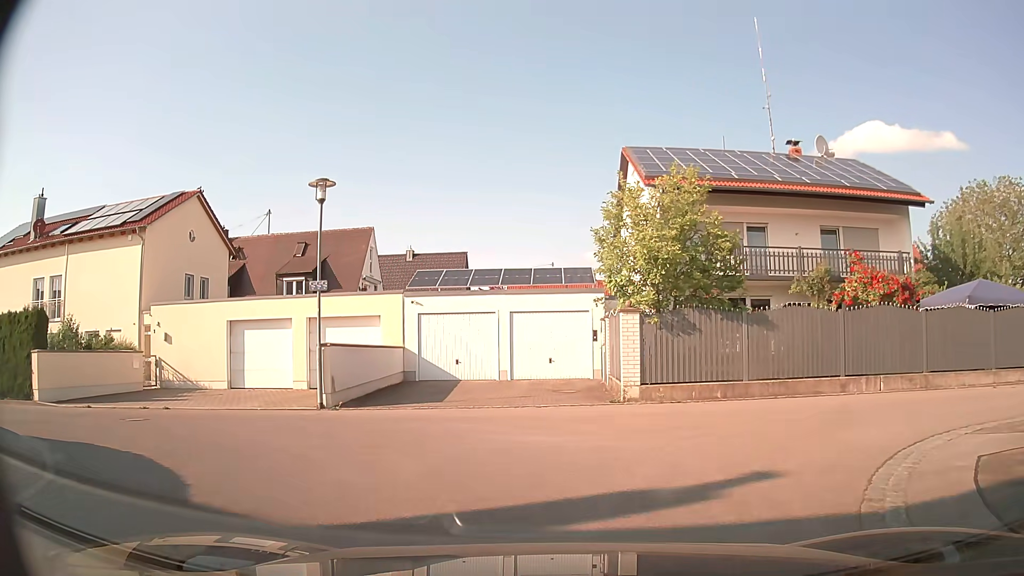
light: Day
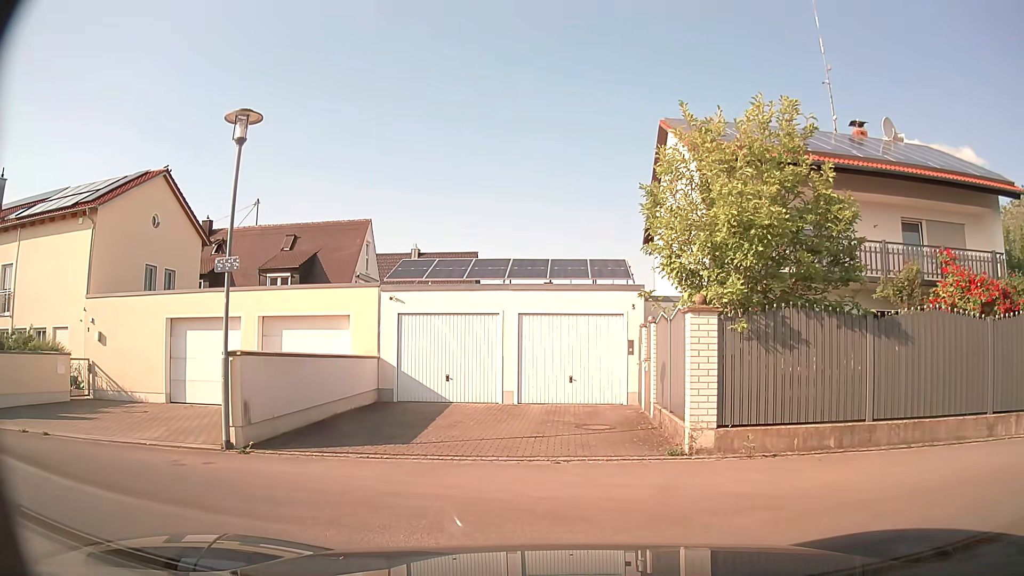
(0.0, +5.2) m; -2°
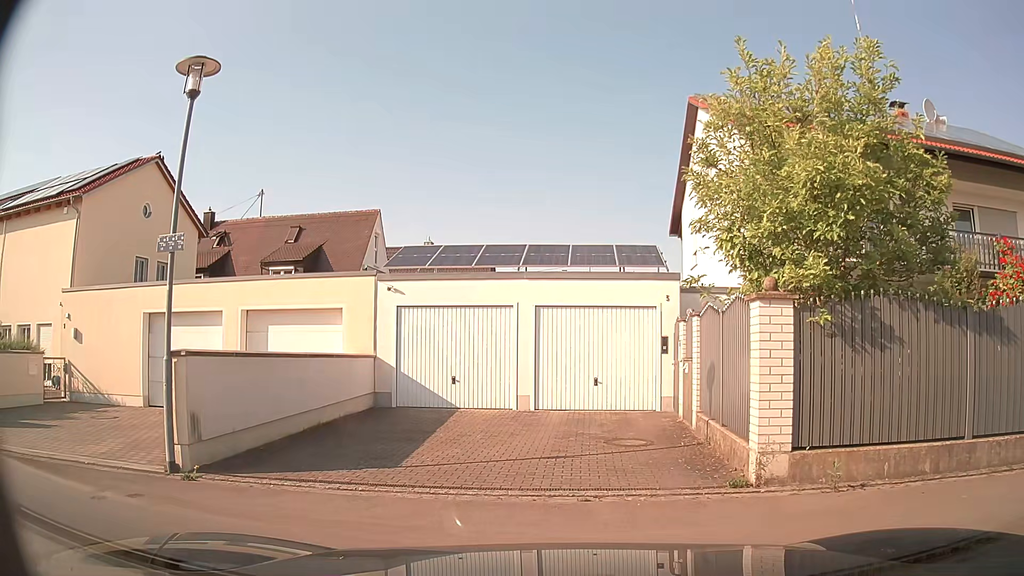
(0.0, +2.1) m; 0°
